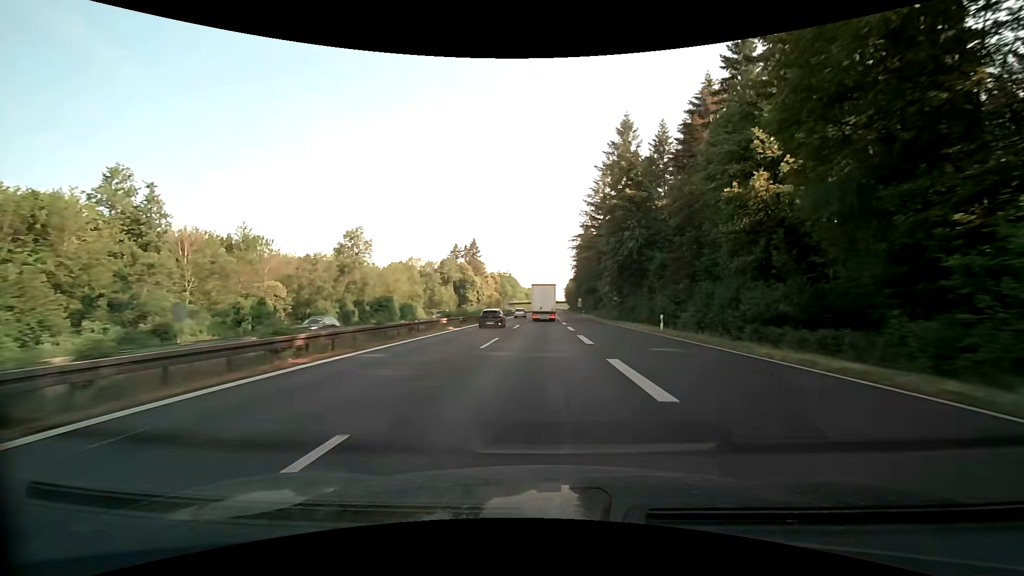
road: motorway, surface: asphalt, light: Day
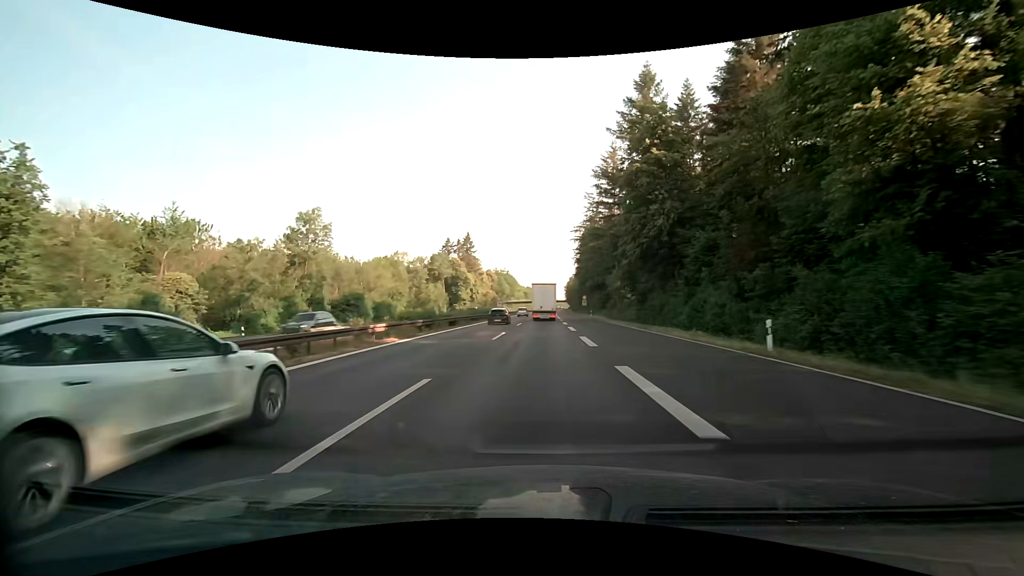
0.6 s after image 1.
(0.0, +13.9) m; 0°
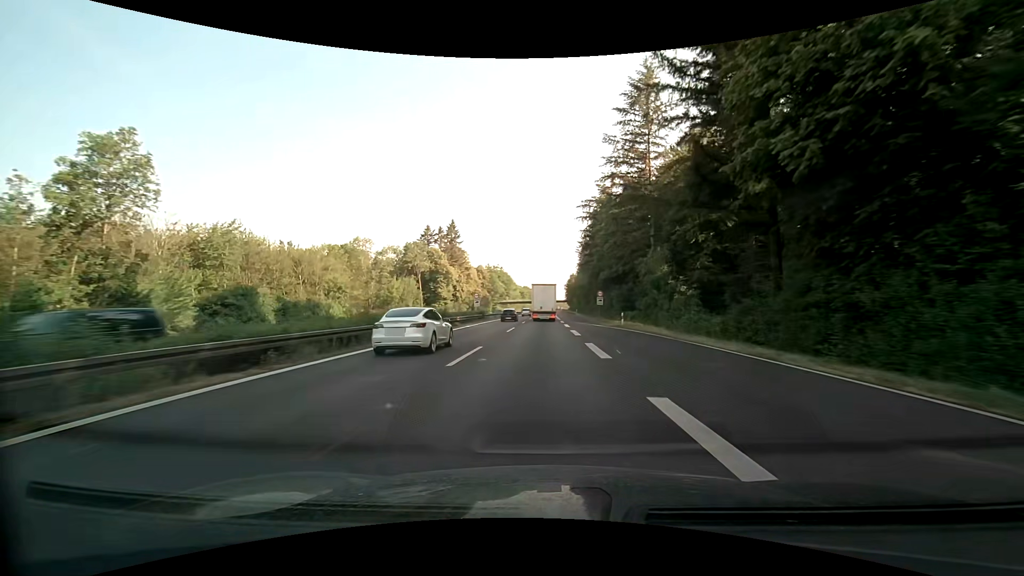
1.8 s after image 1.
(+0.1, +27.9) m; +1°
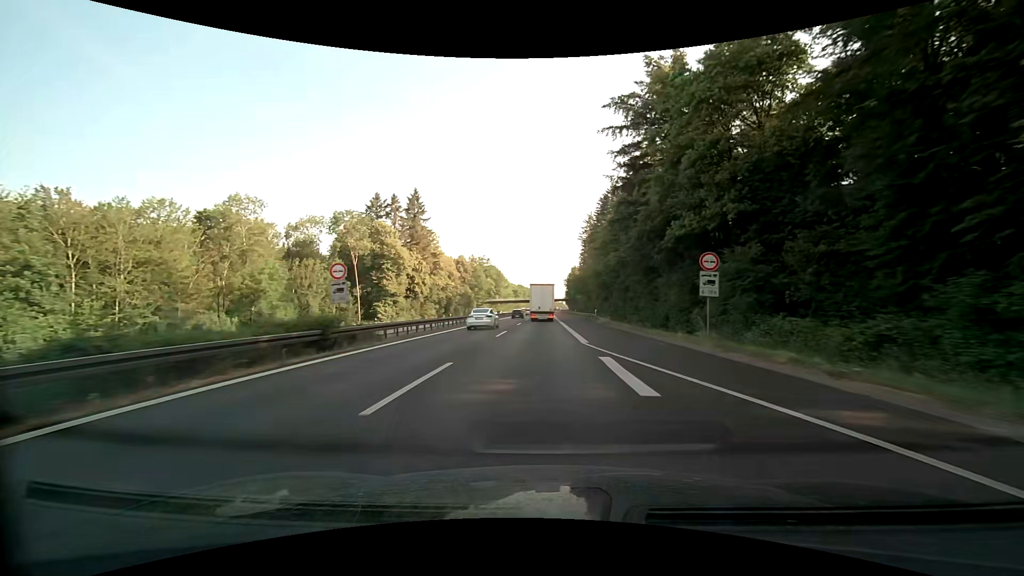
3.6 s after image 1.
(-0.1, +41.7) m; 0°
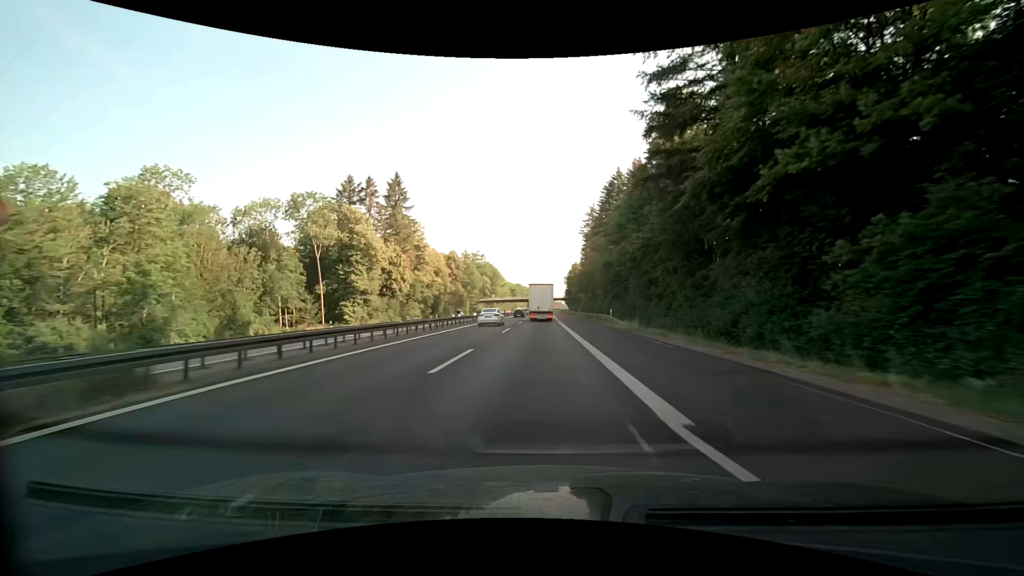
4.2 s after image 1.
(0.0, +13.9) m; 0°
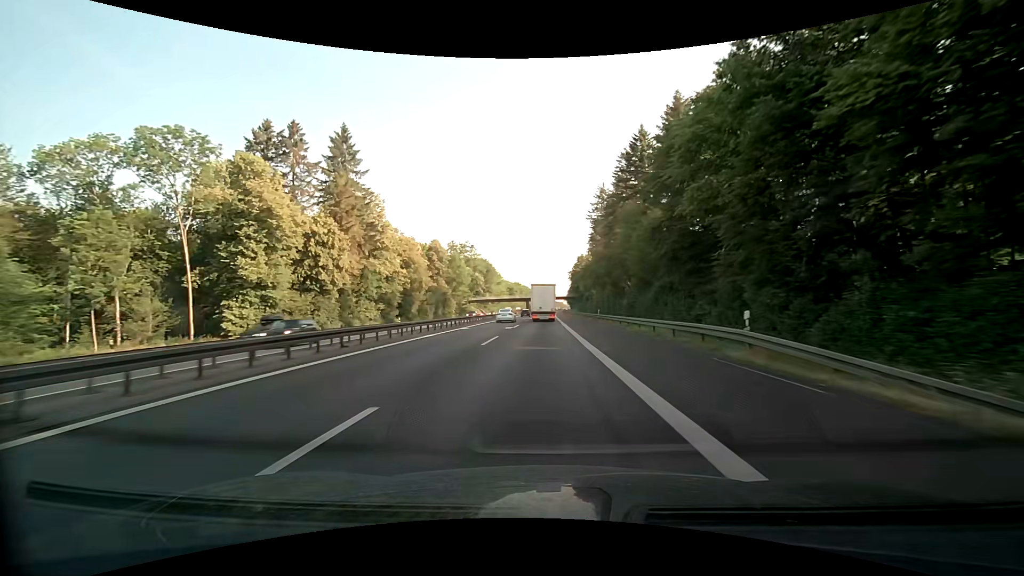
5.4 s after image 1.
(-0.1, +27.8) m; 0°
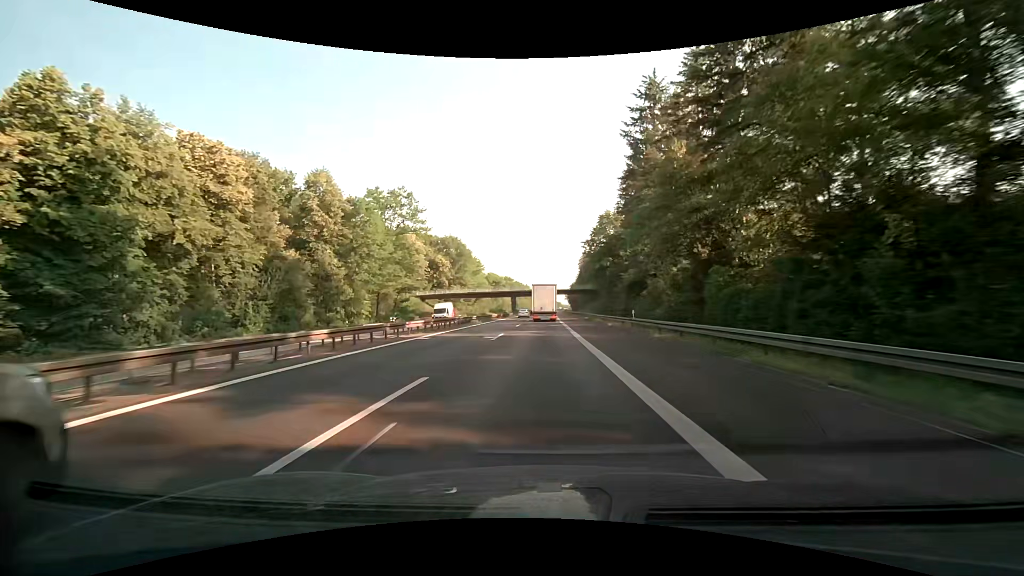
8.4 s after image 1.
(+0.4, +69.3) m; 0°
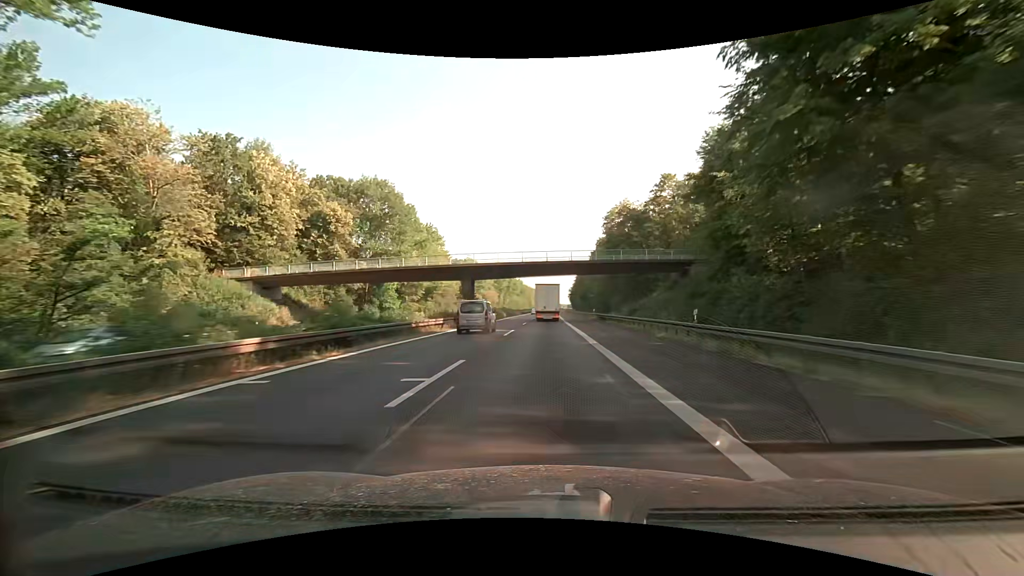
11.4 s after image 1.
(+0.3, +69.3) m; +1°
(0, +10) (0, +20) (0, +30) (0, +40) (0, +50) (0, +60) (0, +70) (0, +80) (0, +90) (0, +100) m
